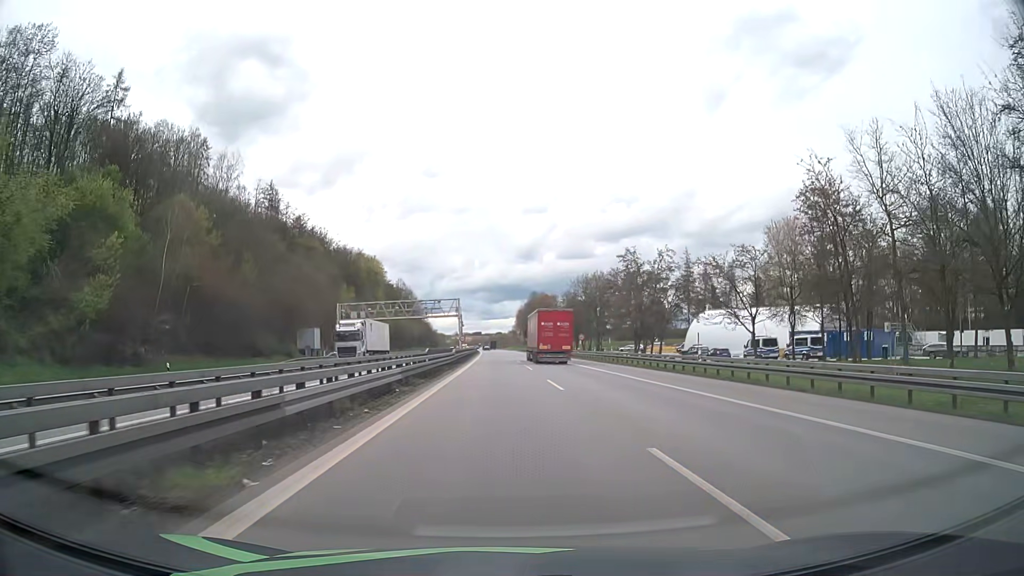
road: motorway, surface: asphalt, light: Day
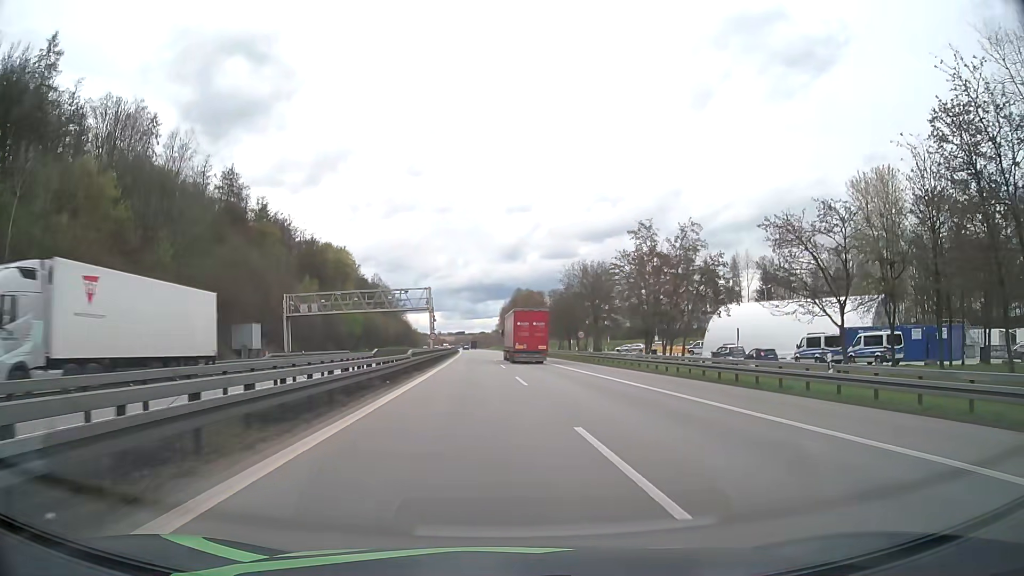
(+0.2, +15.9) m; +1°
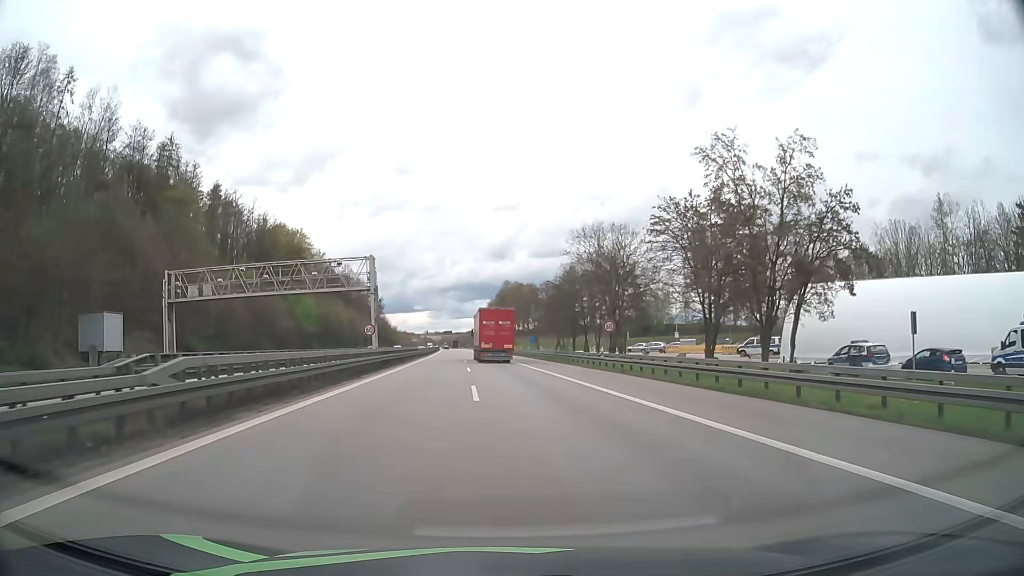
(+0.4, +25.1) m; +1°
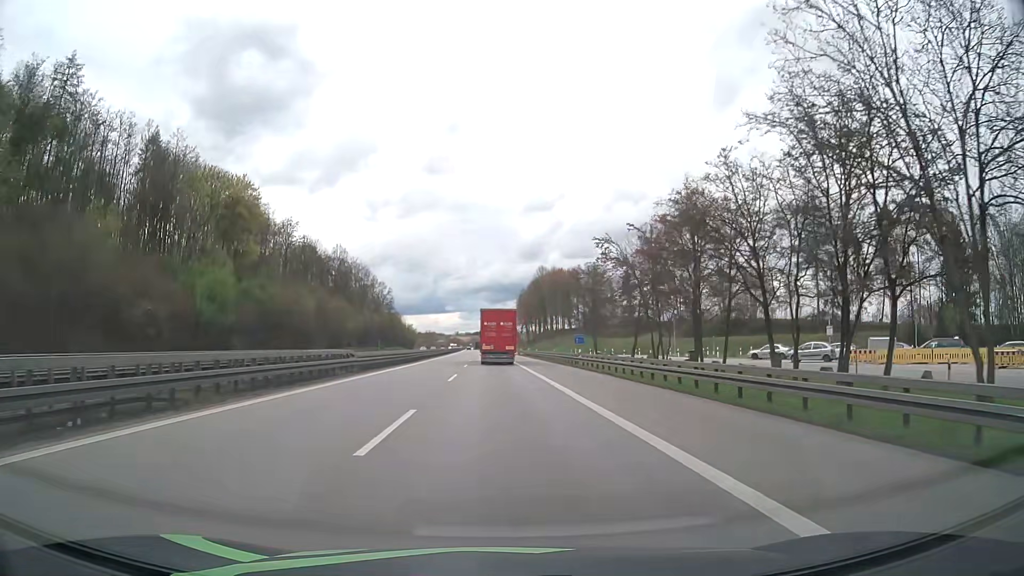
(-0.9, +44.9) m; -3°
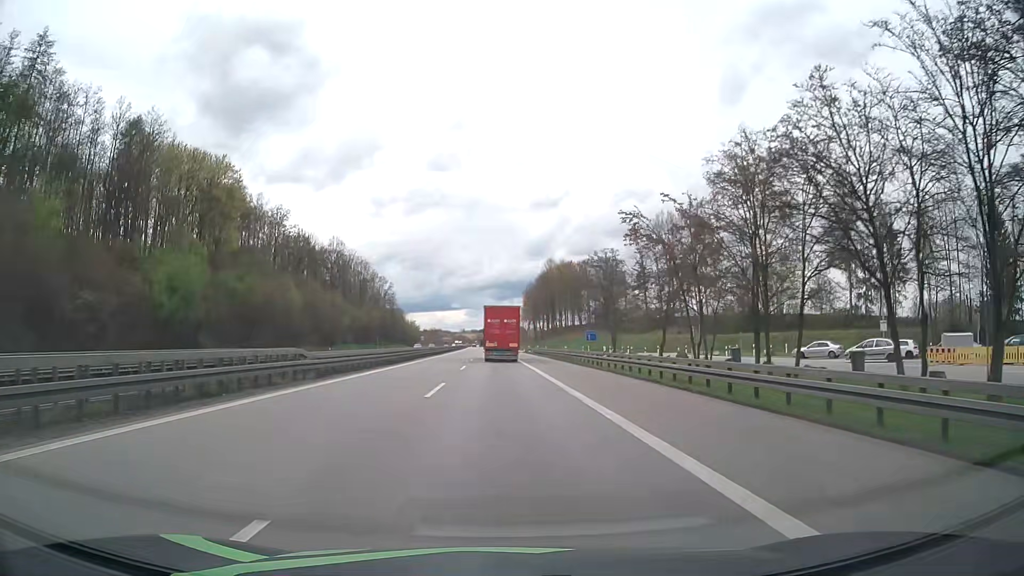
(0.0, +9.3) m; 0°
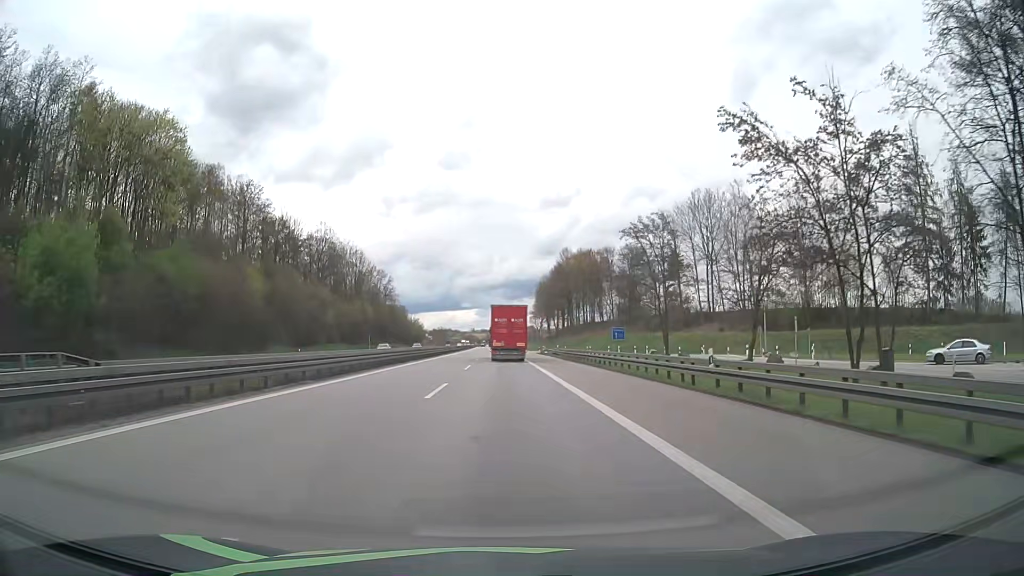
(-0.2, +18.7) m; -1°
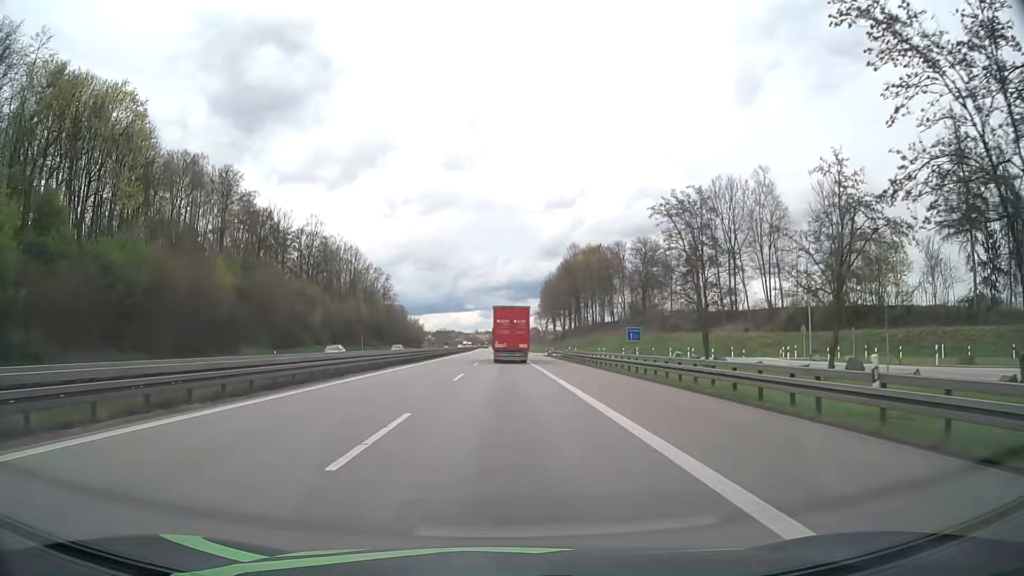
(0.0, +9.5) m; 0°
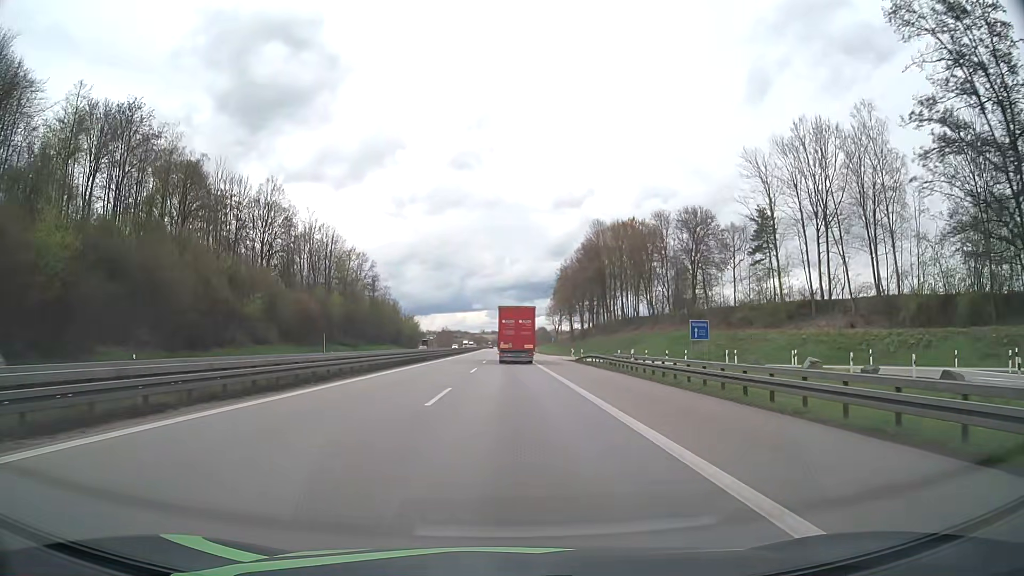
(-0.2, +28.5) m; 0°
(0, +10) (0, +20) (0, +30) (0, +40) (0, +50) (0, +60) (0, +70) (0, +80) (0, +90) (0, +100) m
